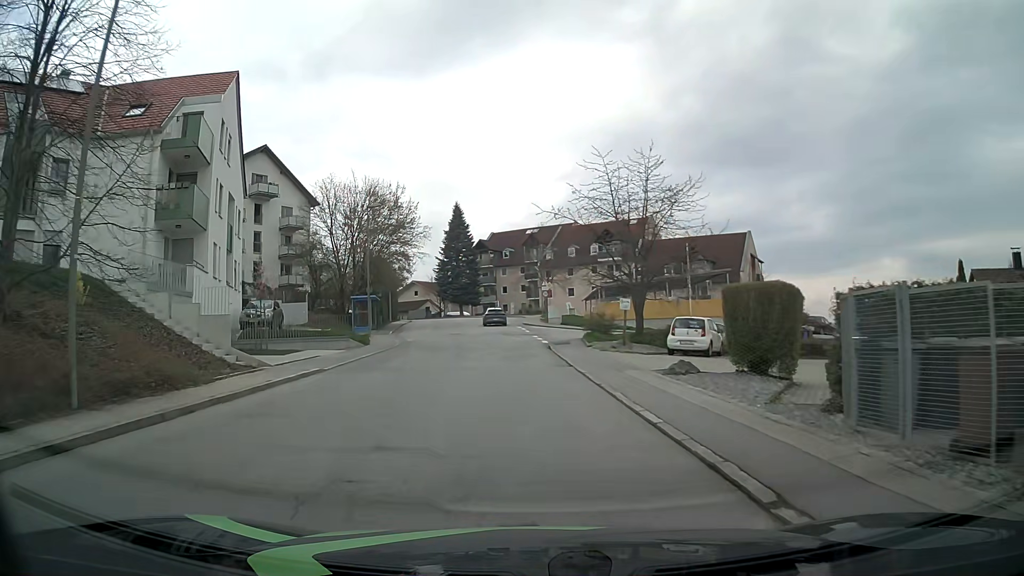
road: residential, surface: asphalt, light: Day
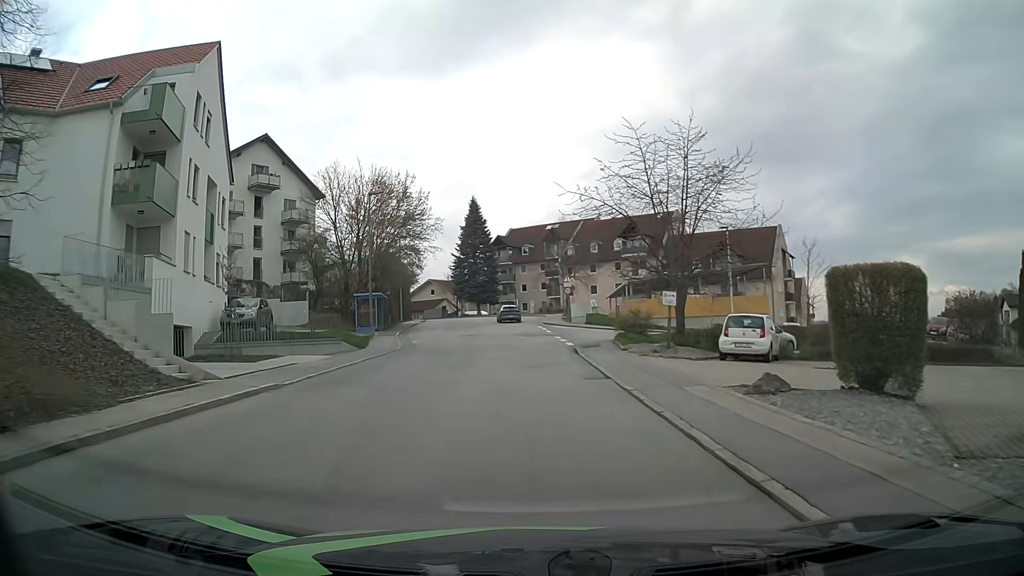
(-0.1, +4.4) m; -1°
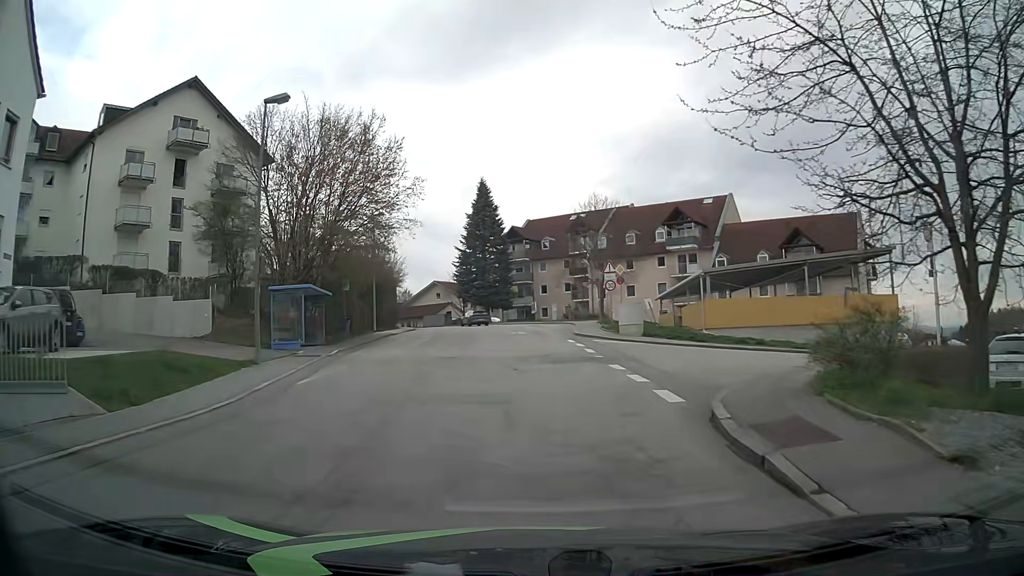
(-0.5, +17.5) m; -2°
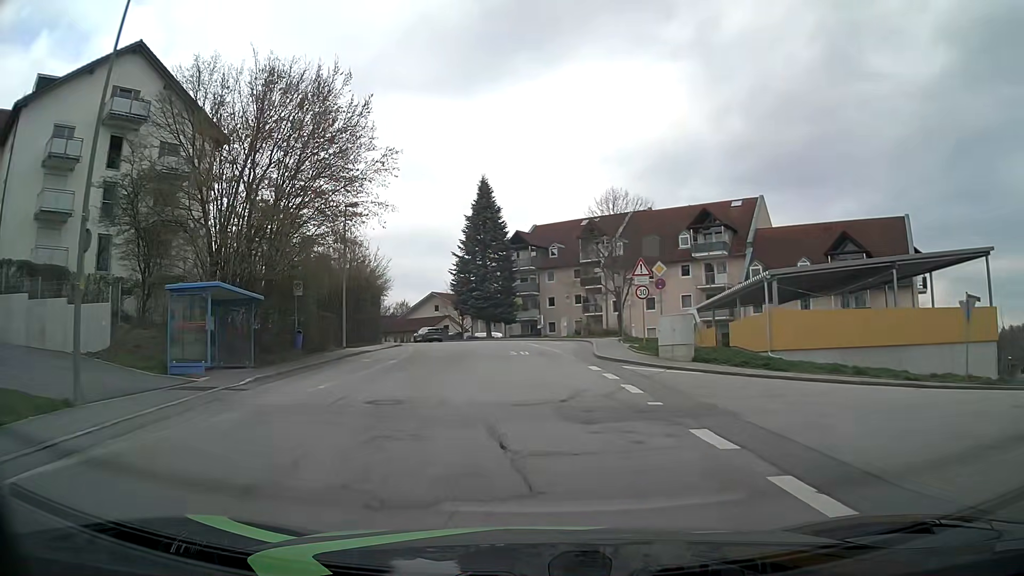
(-0.1, +8.7) m; -1°
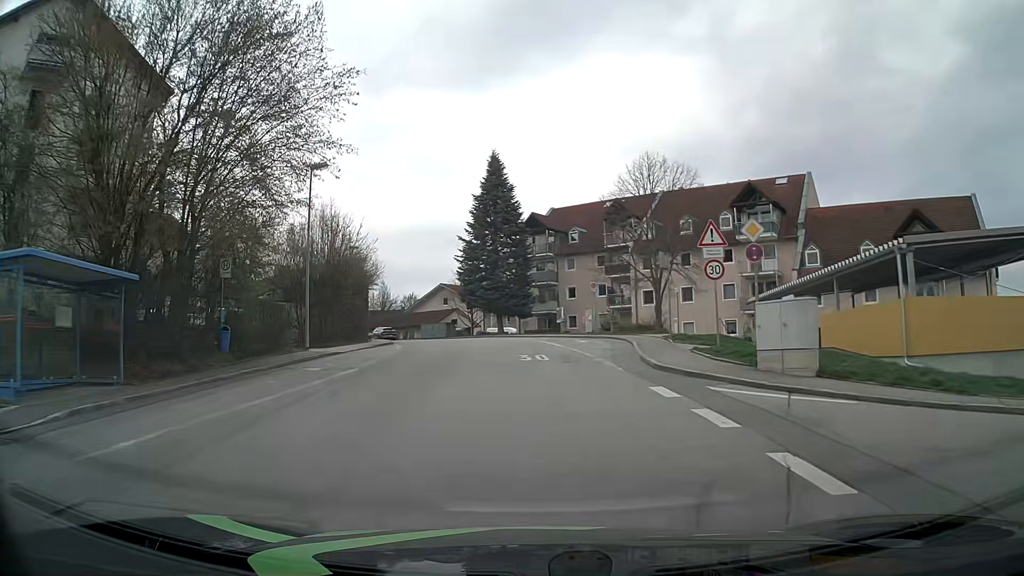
(0.0, +8.7) m; -1°
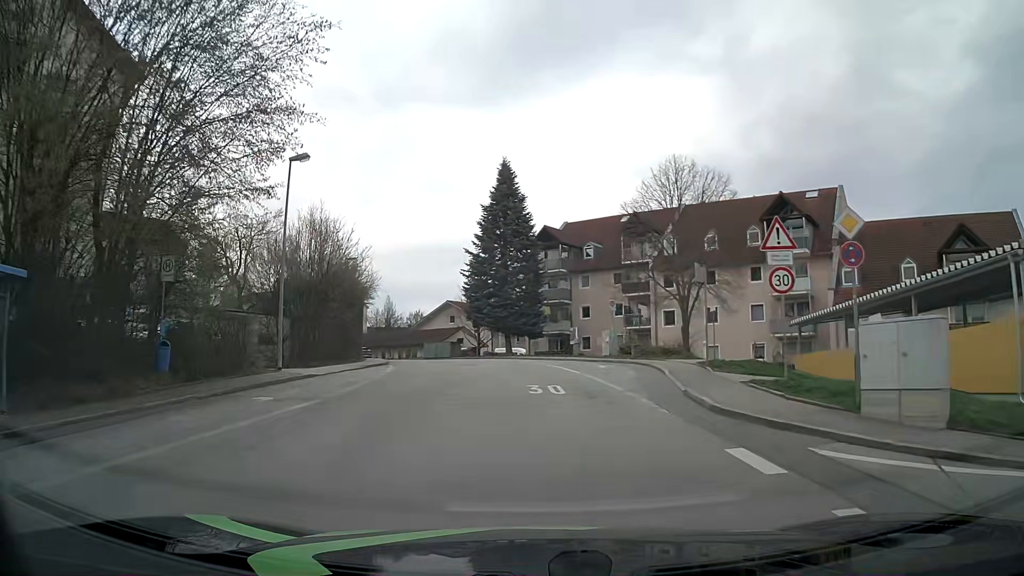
(0.0, +4.4) m; -1°
